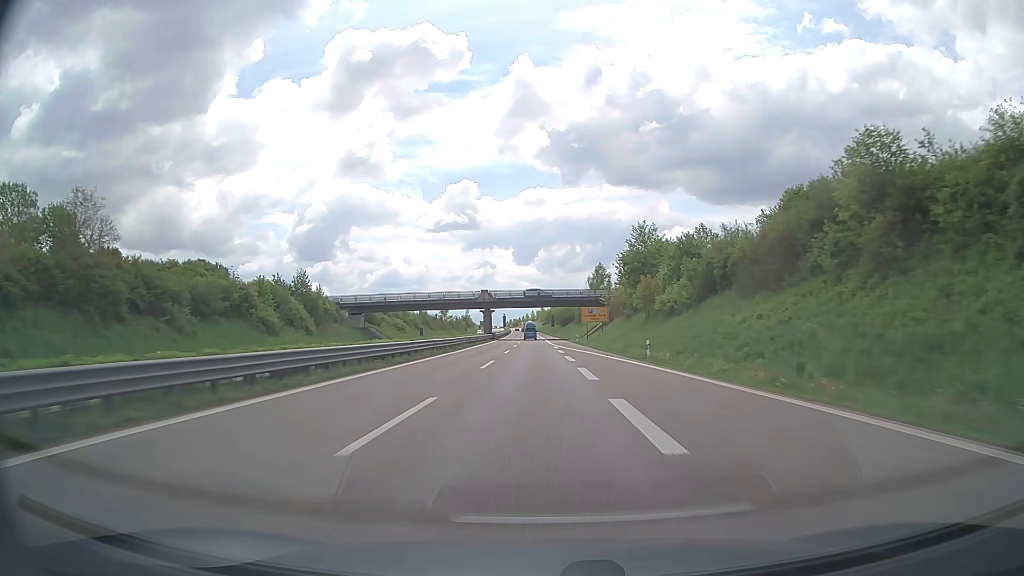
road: trunk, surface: asphalt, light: Day
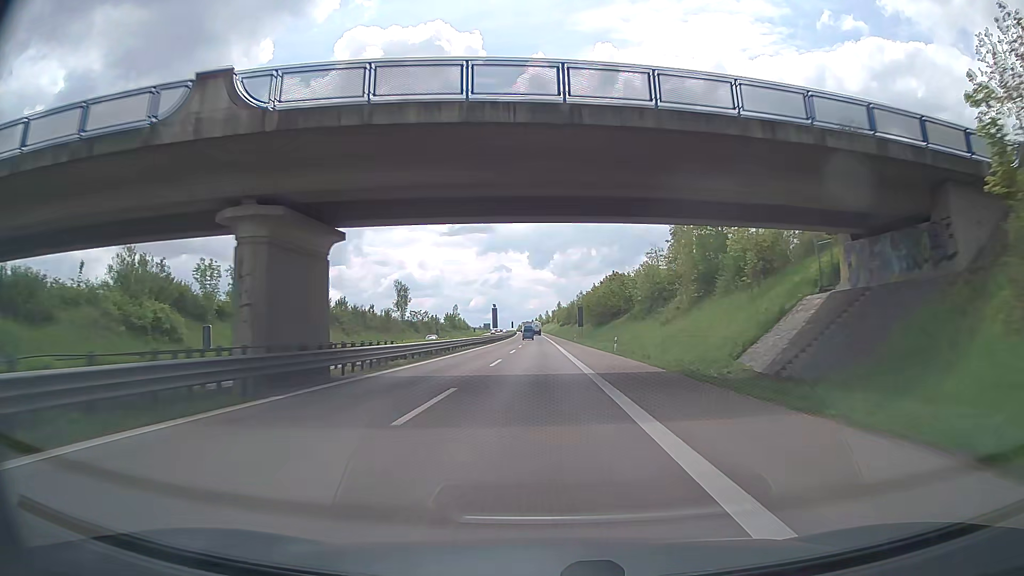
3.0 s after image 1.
(-1.0, +87.0) m; -1°
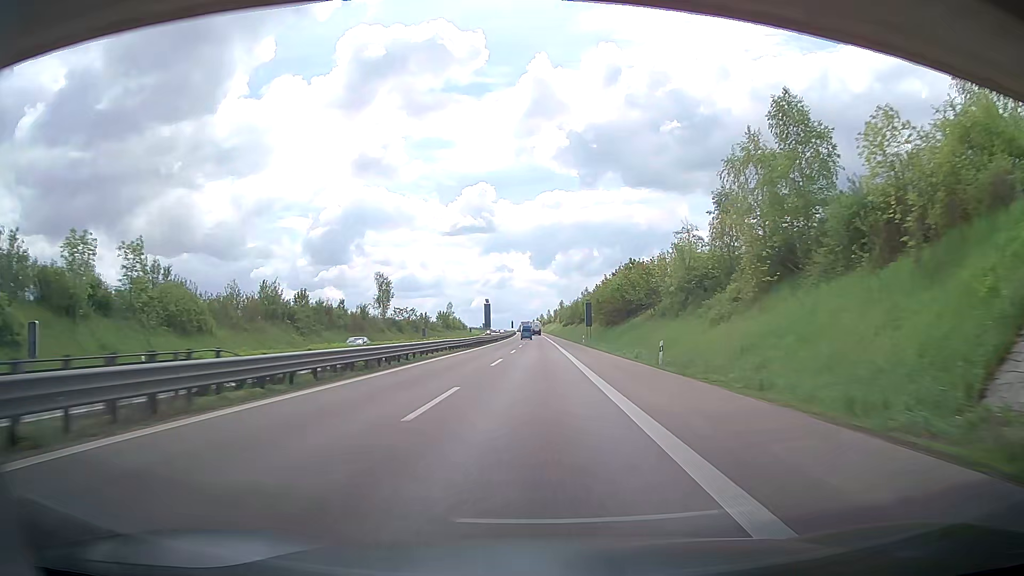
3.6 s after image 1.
(0.0, +17.4) m; 0°
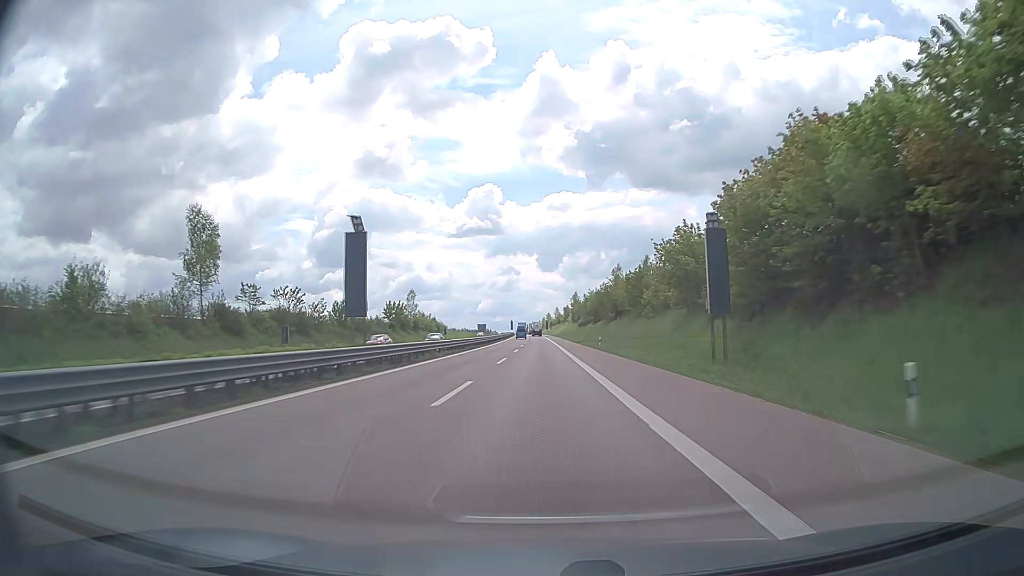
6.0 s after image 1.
(-0.4, +69.8) m; 0°
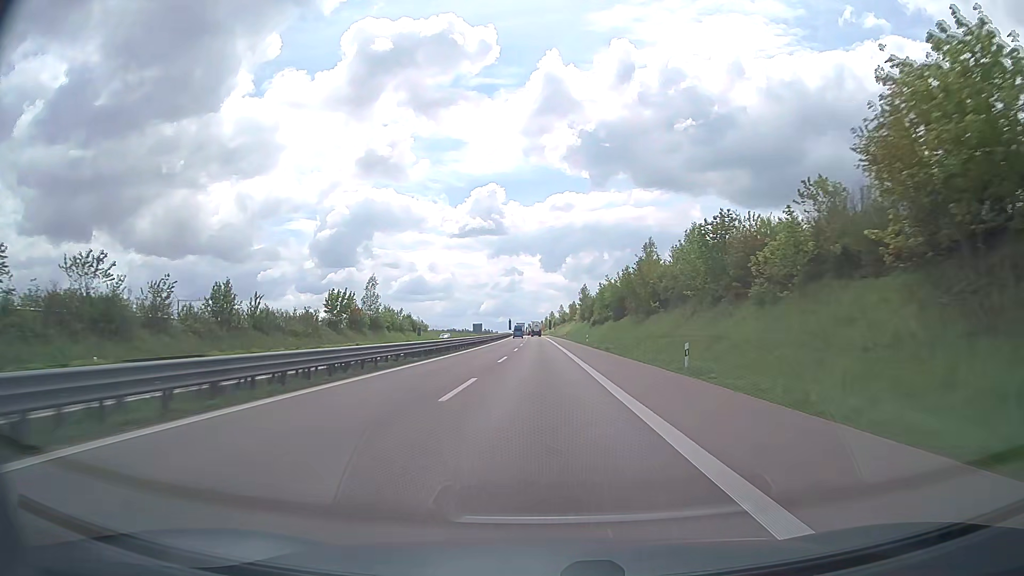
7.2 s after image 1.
(-0.1, +34.9) m; 0°
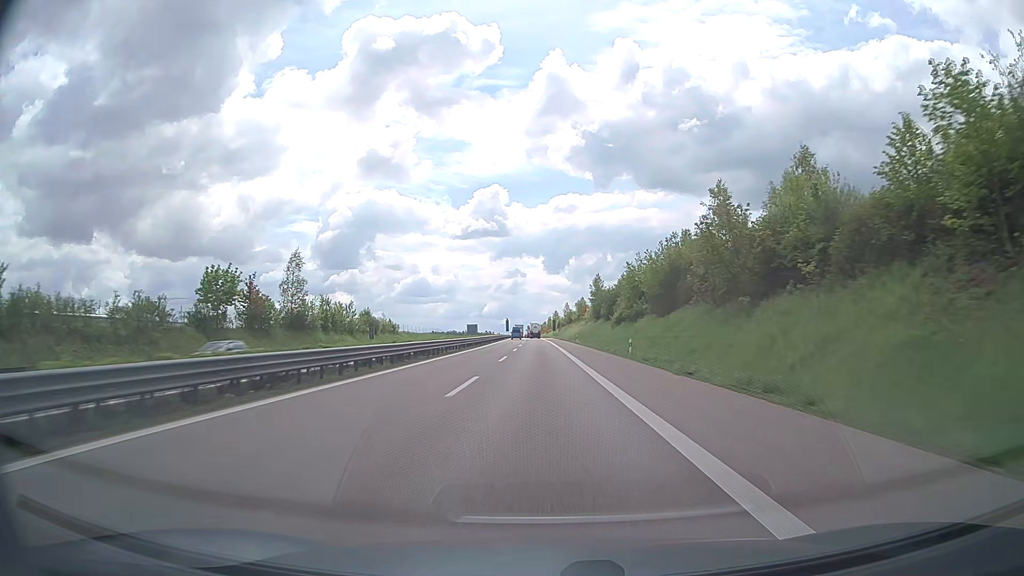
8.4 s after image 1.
(-0.1, +34.8) m; 0°
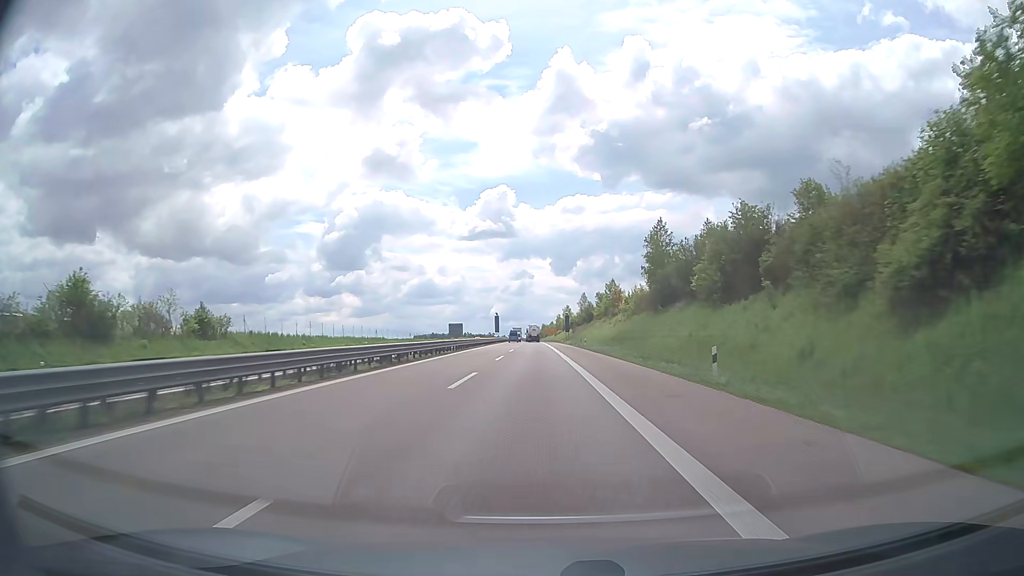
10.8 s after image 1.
(-0.4, +69.6) m; -1°
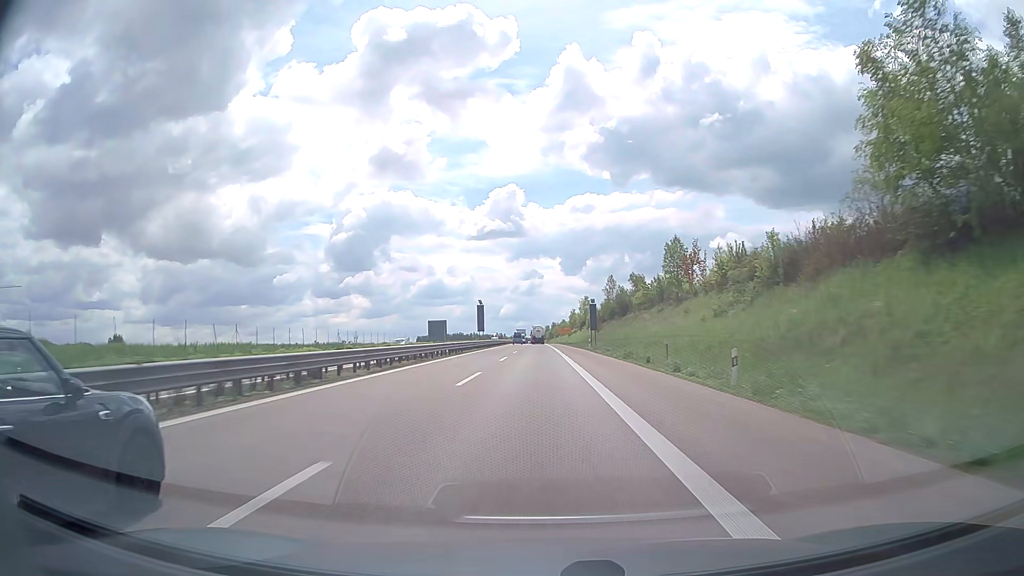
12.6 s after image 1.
(-0.4, +52.1) m; -1°
(0, +10) (0, +20) (0, +30) (0, +40) (0, +50) (0, +60) (-1, +70) (-1, +80) (-1, +90) (-1, +100) m
